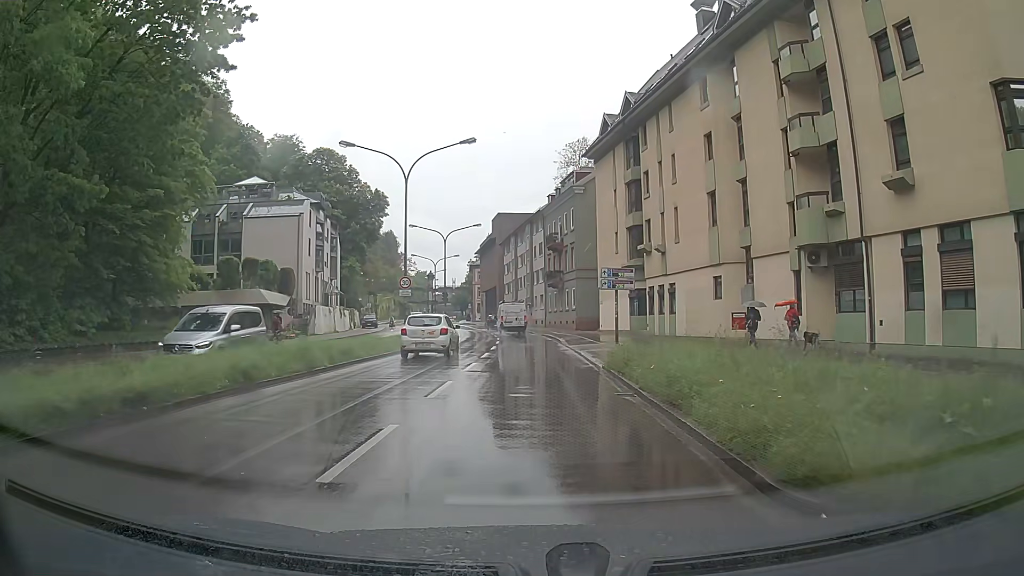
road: primary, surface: asphalt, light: Day
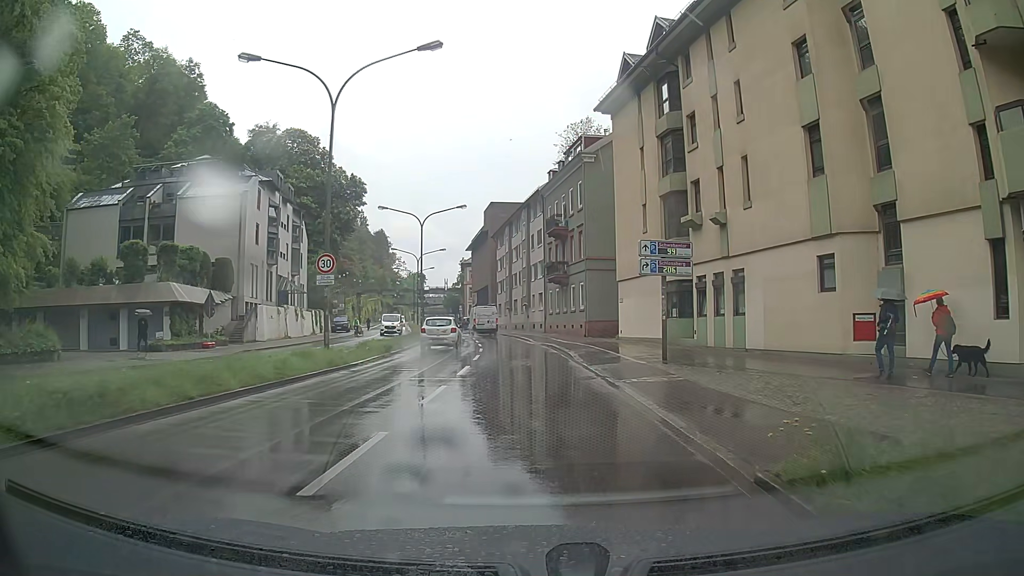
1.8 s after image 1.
(-0.1, +12.4) m; -1°
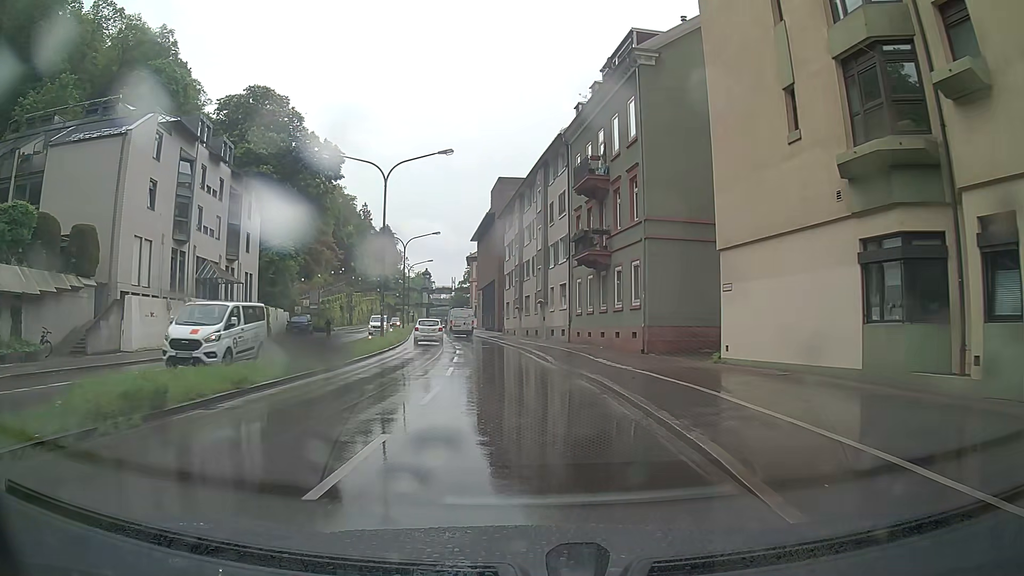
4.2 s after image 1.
(-0.1, +18.4) m; -2°
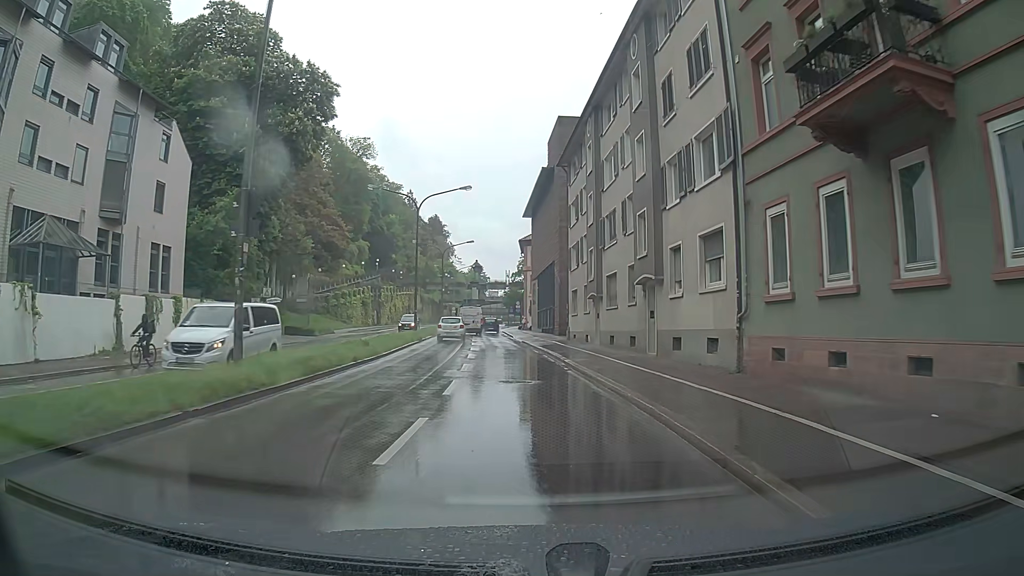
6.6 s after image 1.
(-0.6, +23.0) m; -4°
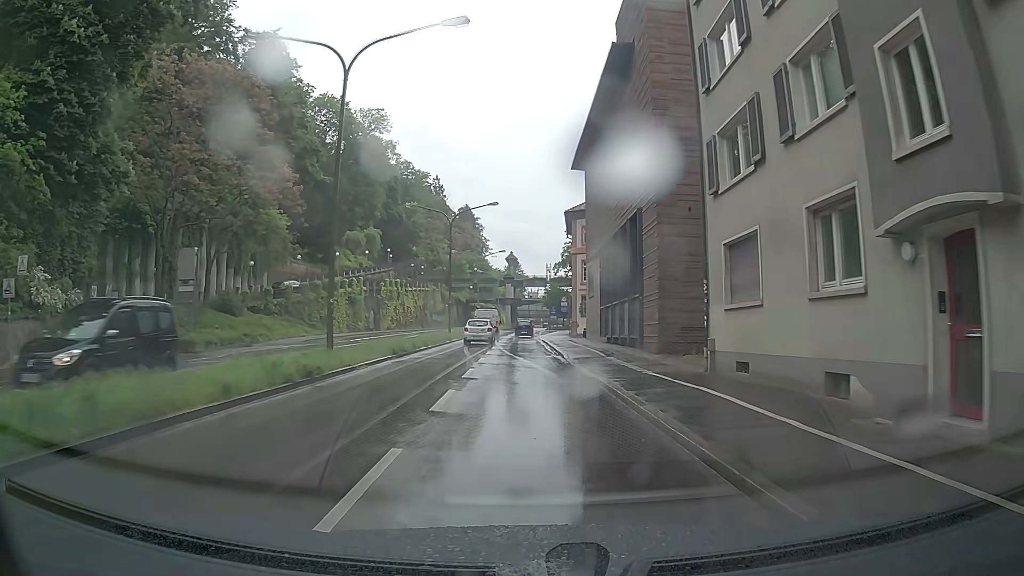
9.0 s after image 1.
(-1.1, +26.5) m; -4°
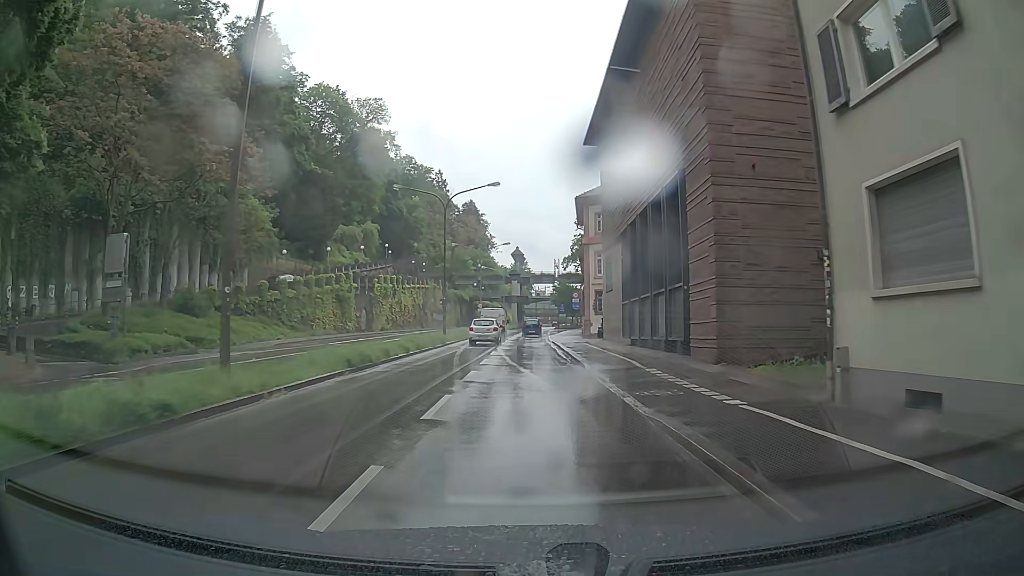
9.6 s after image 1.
(0.0, +7.0) m; 0°
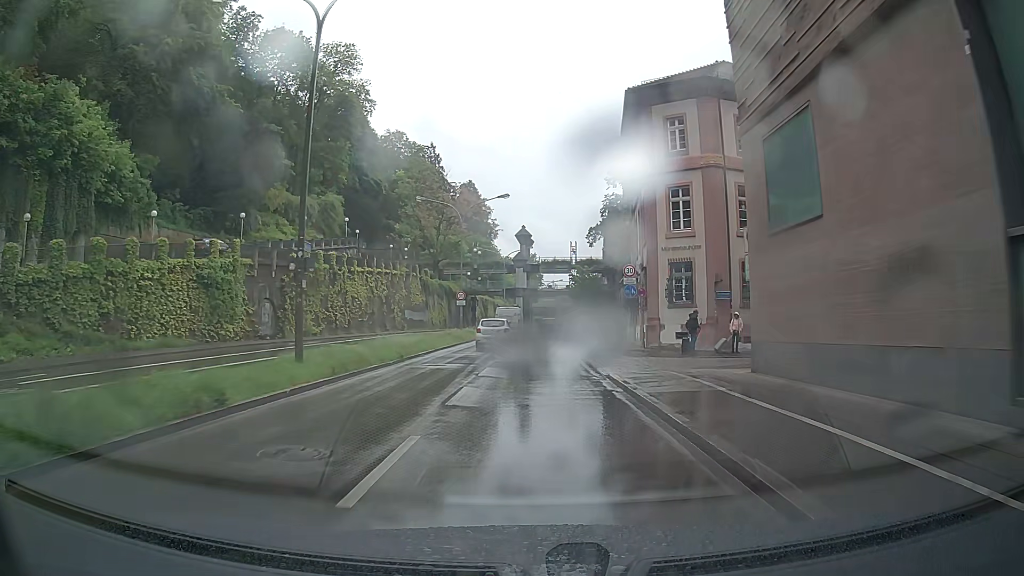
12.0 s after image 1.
(-0.1, +28.4) m; 0°
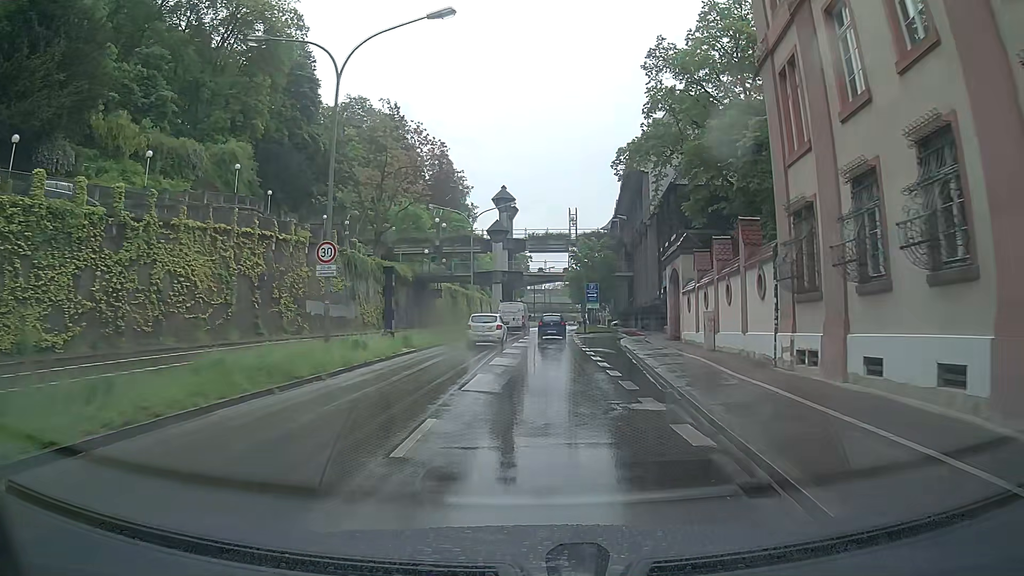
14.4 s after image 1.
(+0.1, +28.3) m; 0°
(0, +10) (0, +20) (+1, +30) (+1, +40) (+2, +50) (+2, +60) (+3, +70) (+4, +80) (+5, +90) (+6, +100) m
